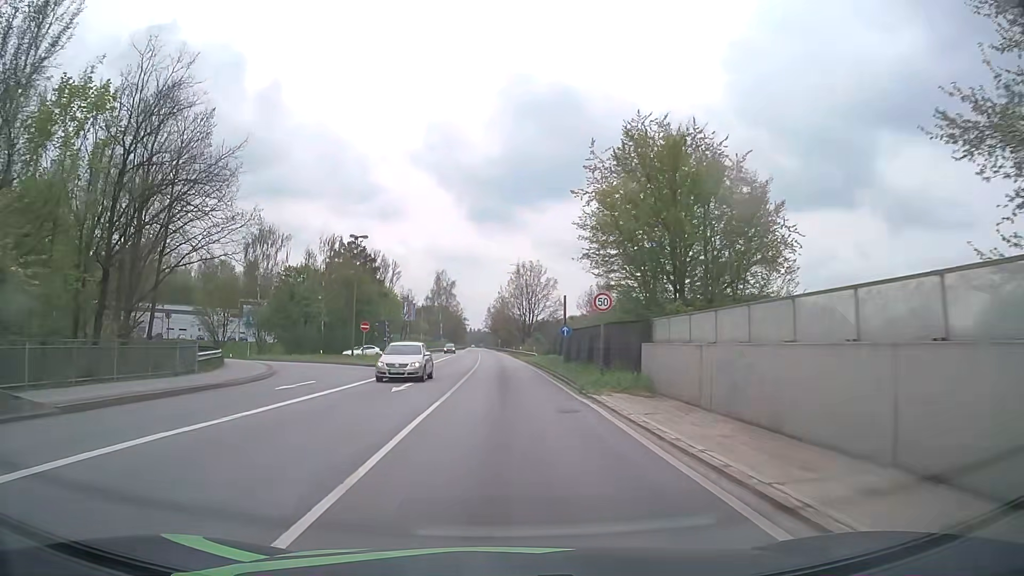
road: primary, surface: asphalt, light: Day
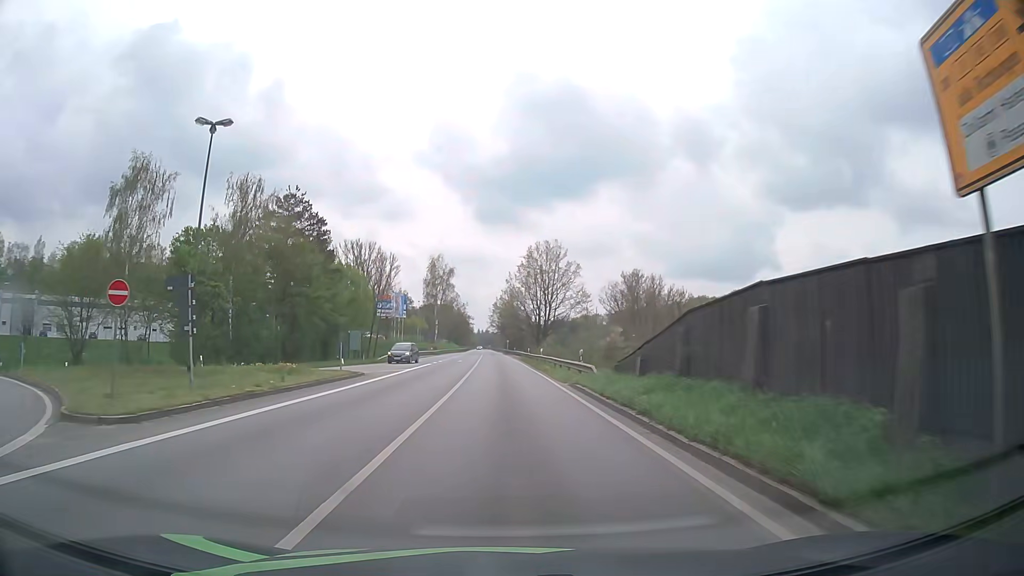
(-0.1, +30.5) m; 0°
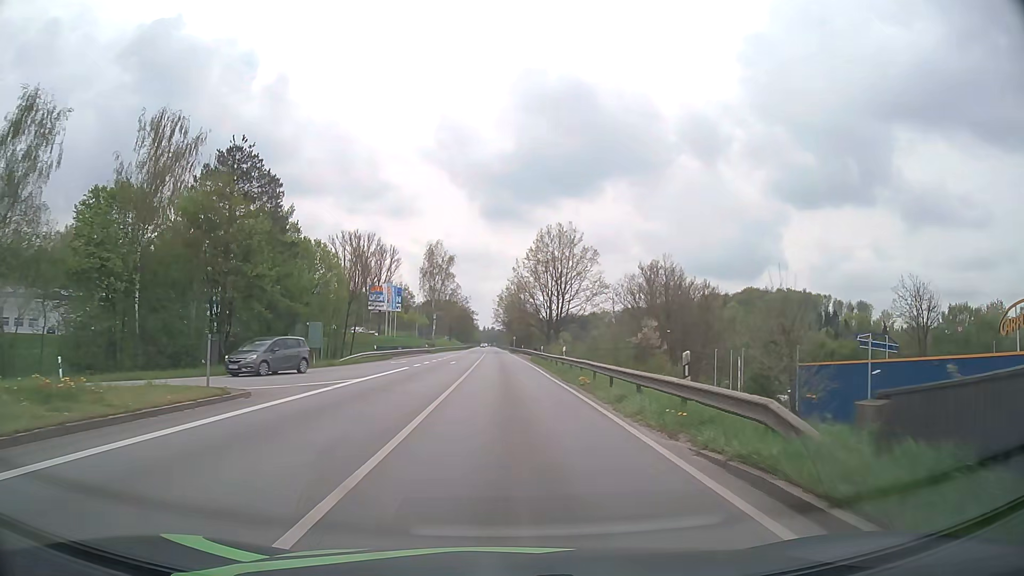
(-0.2, +15.2) m; -1°
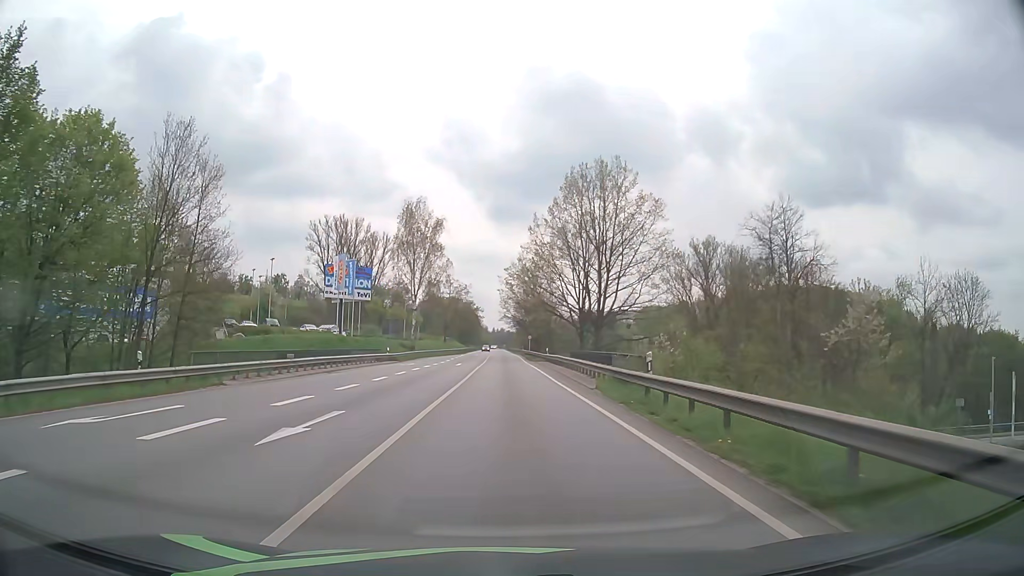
(-0.2, +38.0) m; -1°
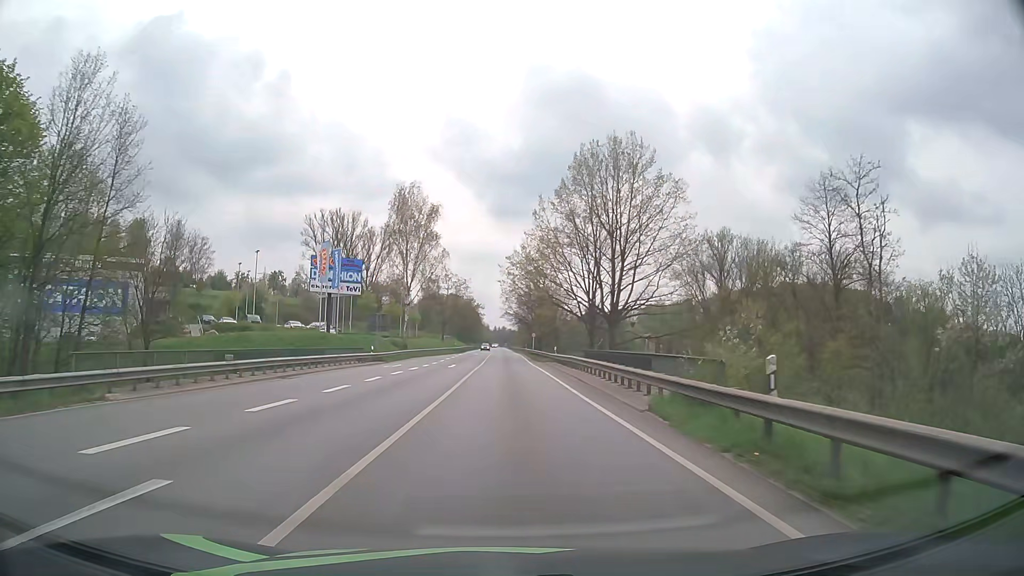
(0.0, +7.6) m; 0°
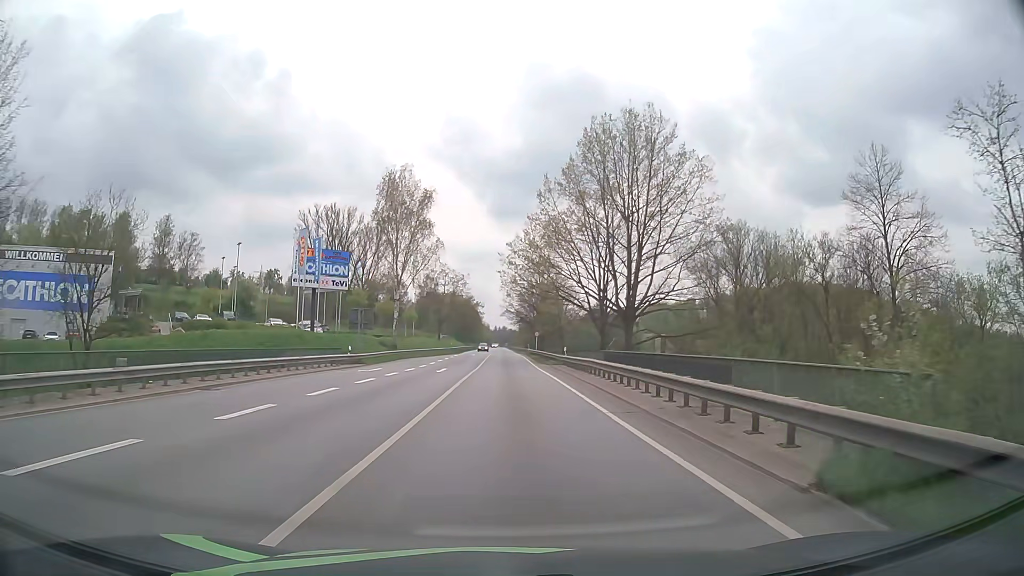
(0.0, +7.6) m; 0°
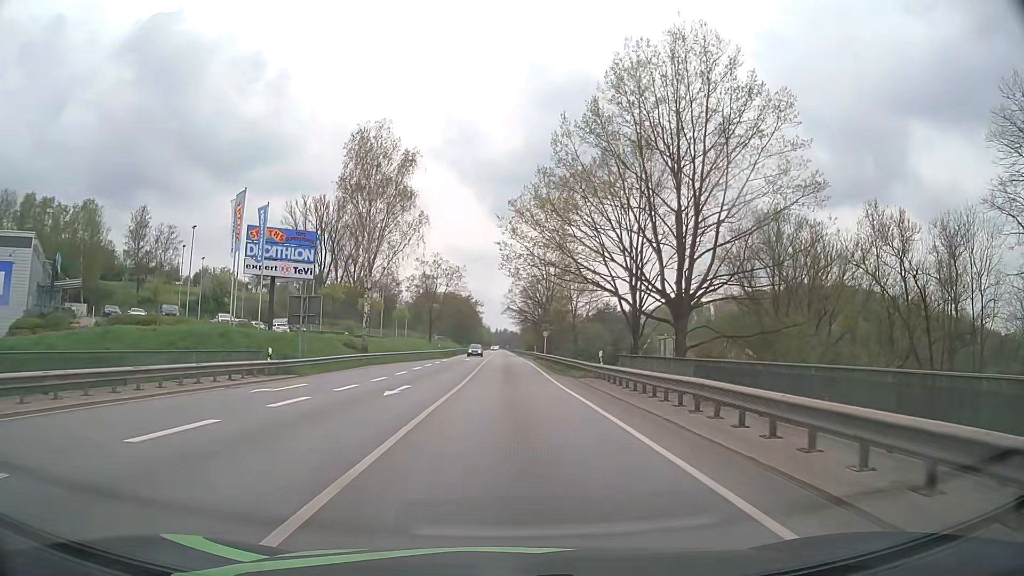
(-0.1, +15.2) m; 0°
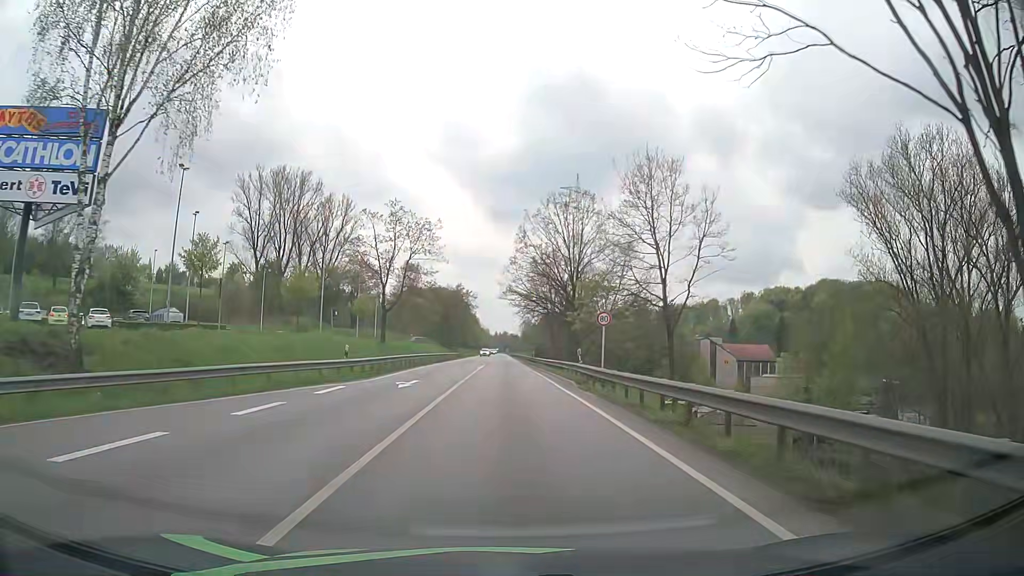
(0.0, +38.1) m; -1°
(0, +10) (0, +20) (0, +30) (+1, +40) (+1, +50) (+1, +60) (+1, +70) (+1, +80) (+1, +90) (+1, +100) m
